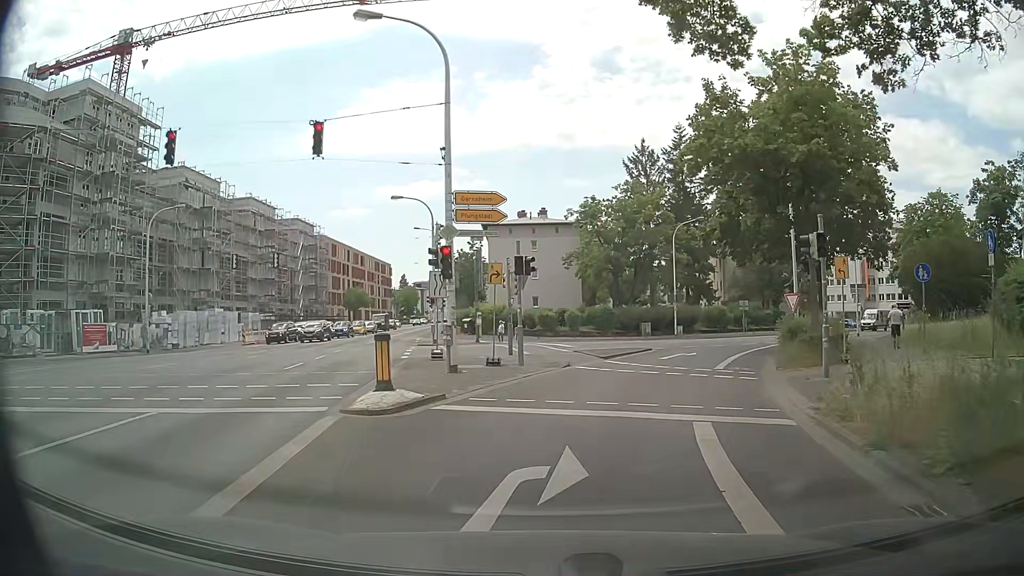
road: secondary_link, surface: asphalt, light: Day
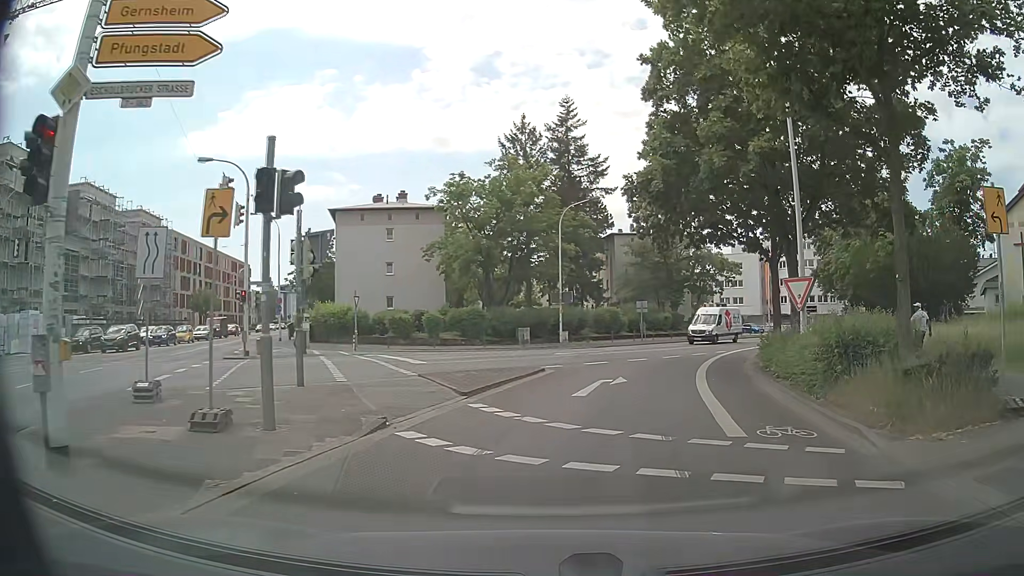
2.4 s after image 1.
(+0.8, +11.6) m; +10°
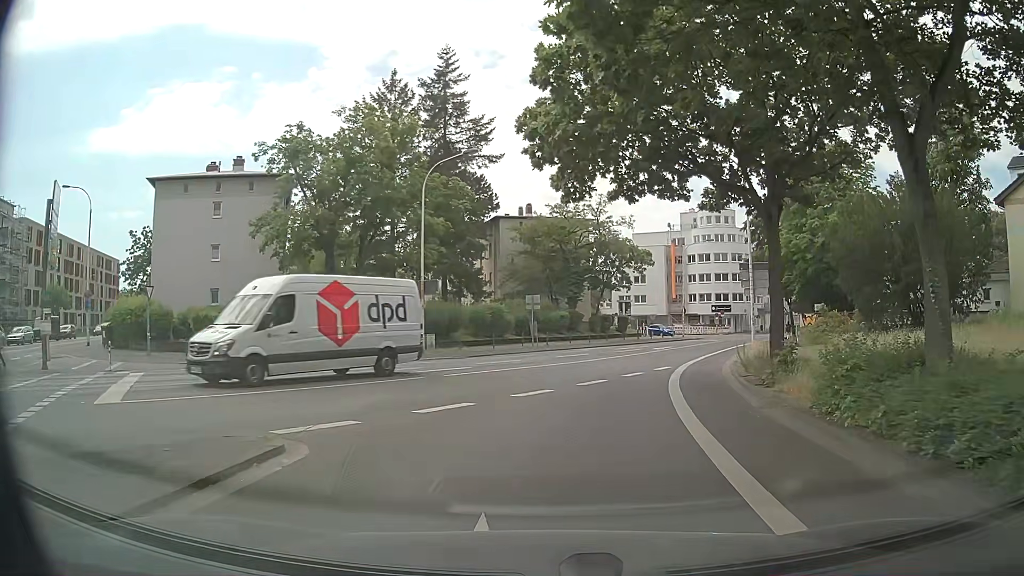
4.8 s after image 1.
(+1.6, +12.8) m; +11°
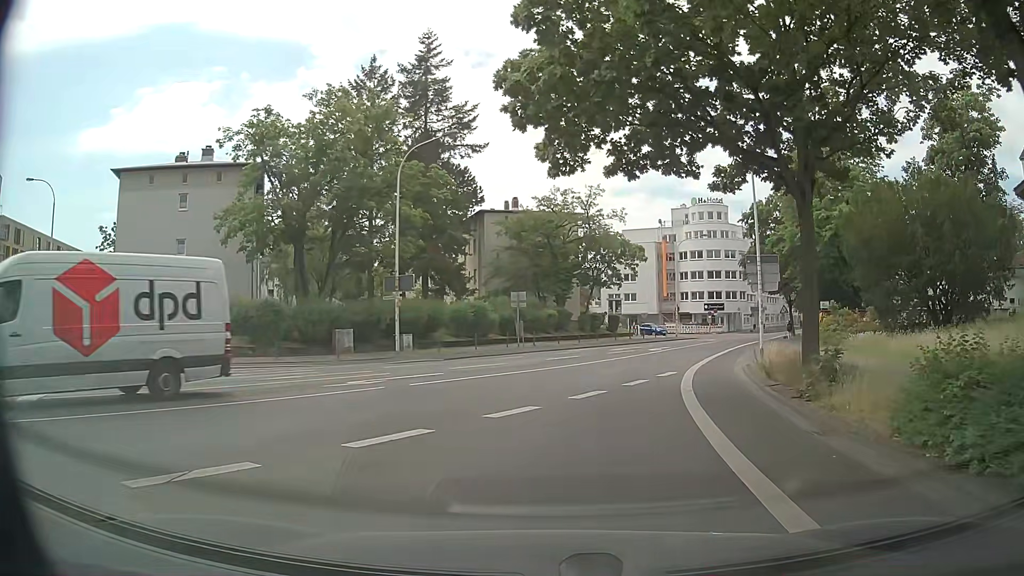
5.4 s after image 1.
(0.0, +3.0) m; 0°
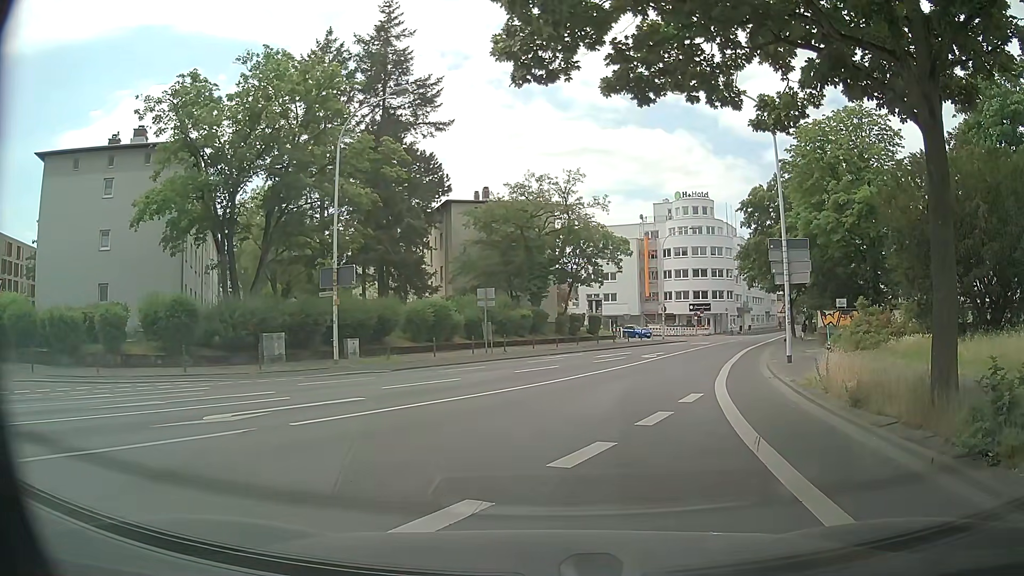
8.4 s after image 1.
(0.0, +5.7) m; 0°
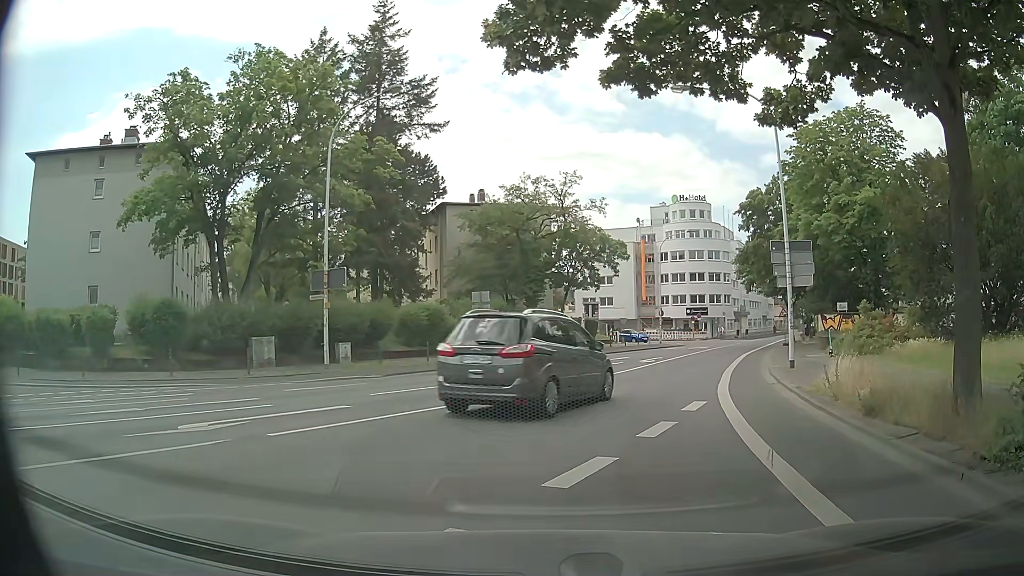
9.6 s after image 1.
(0.0, +0.7) m; +2°
